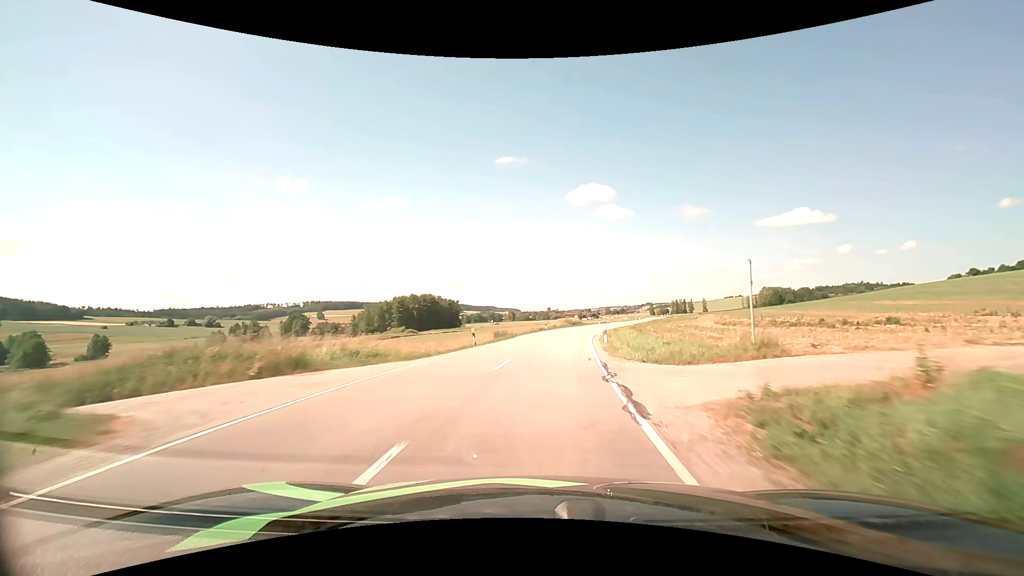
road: secondary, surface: asphalt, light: Day
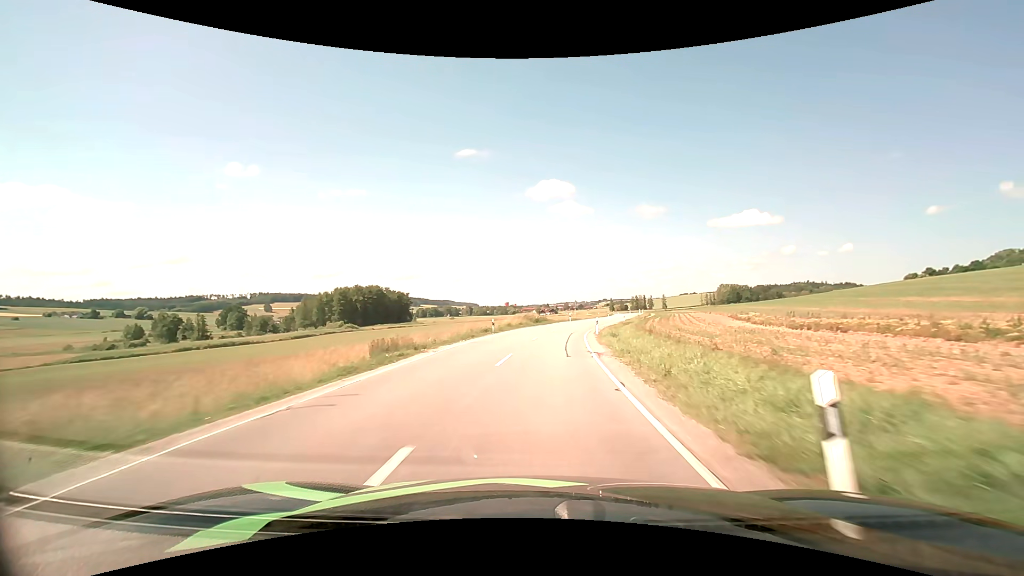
(+1.0, +23.4) m; +5°
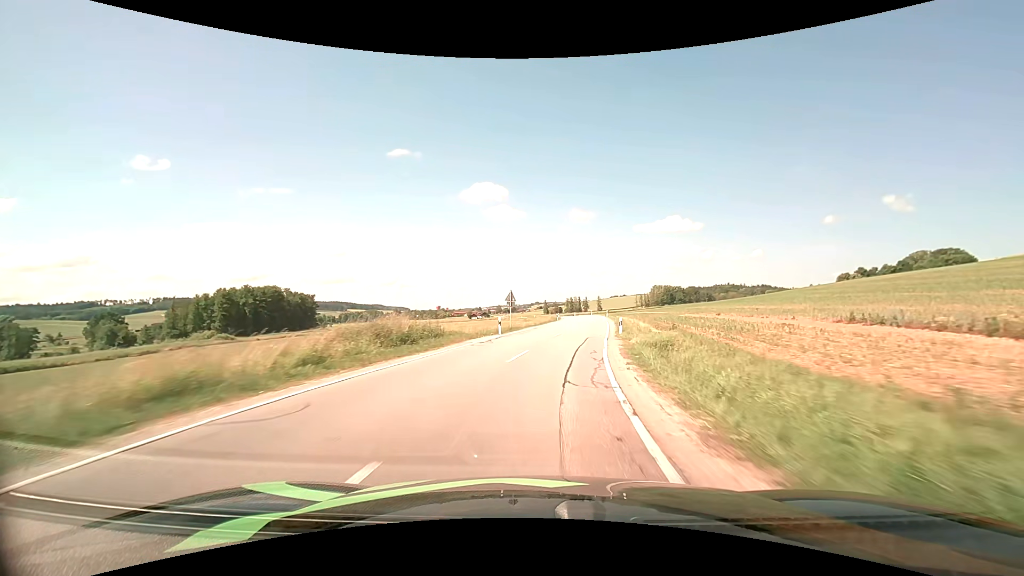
(+2.3, +35.9) m; +8°
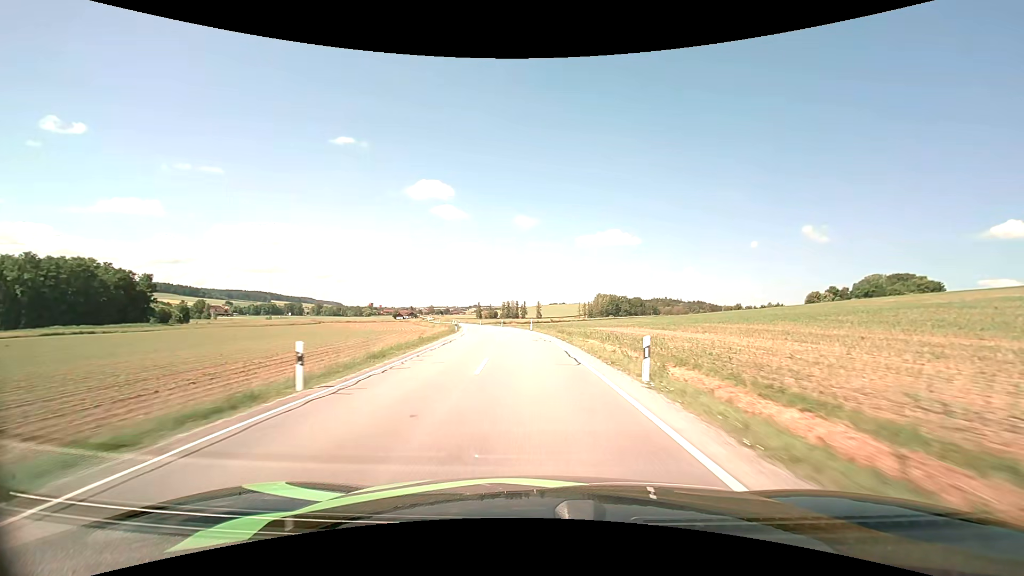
(+6.3, +61.6) m; +8°
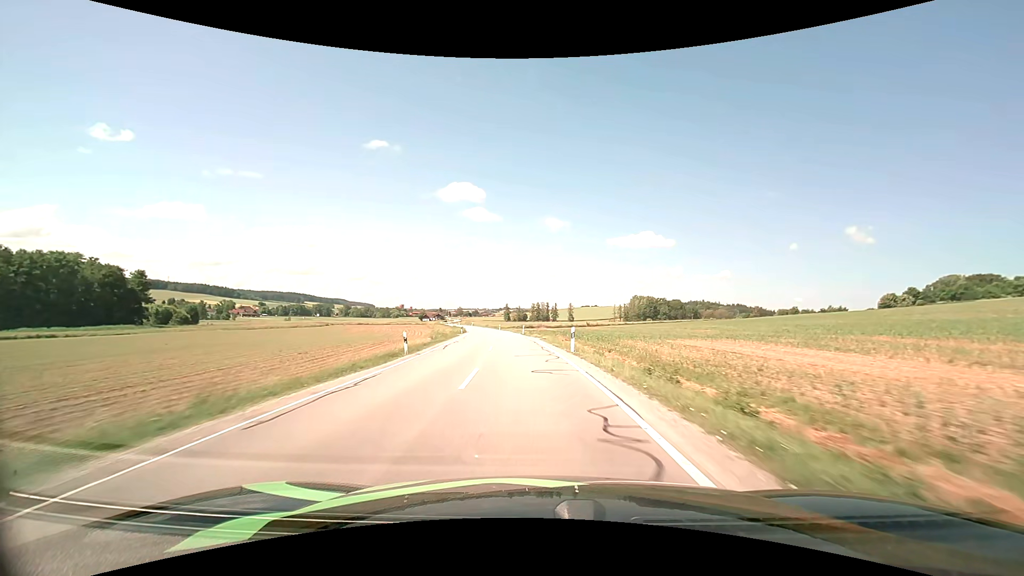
(-0.7, +25.6) m; -3°
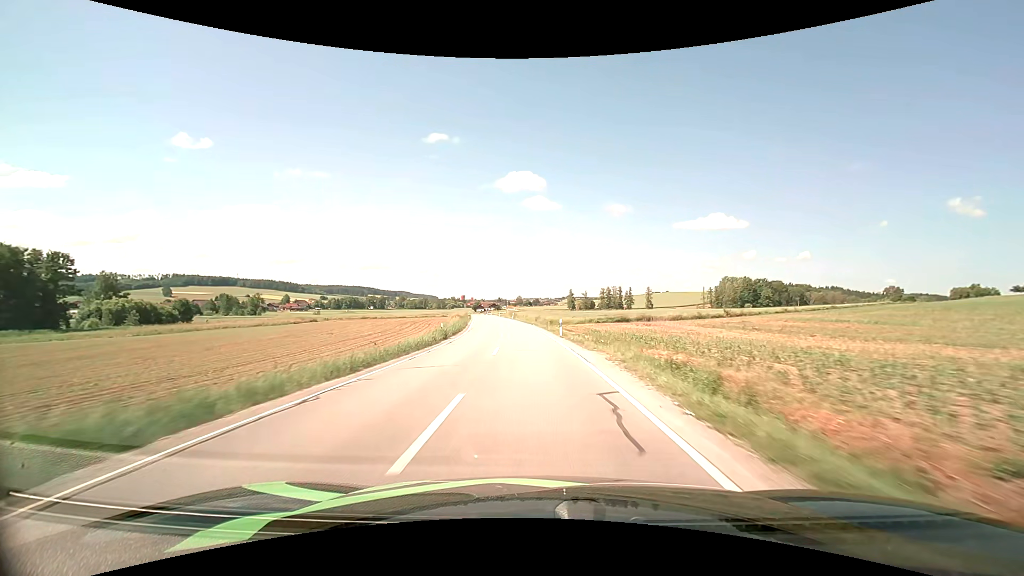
(-4.9, +64.5) m; -7°
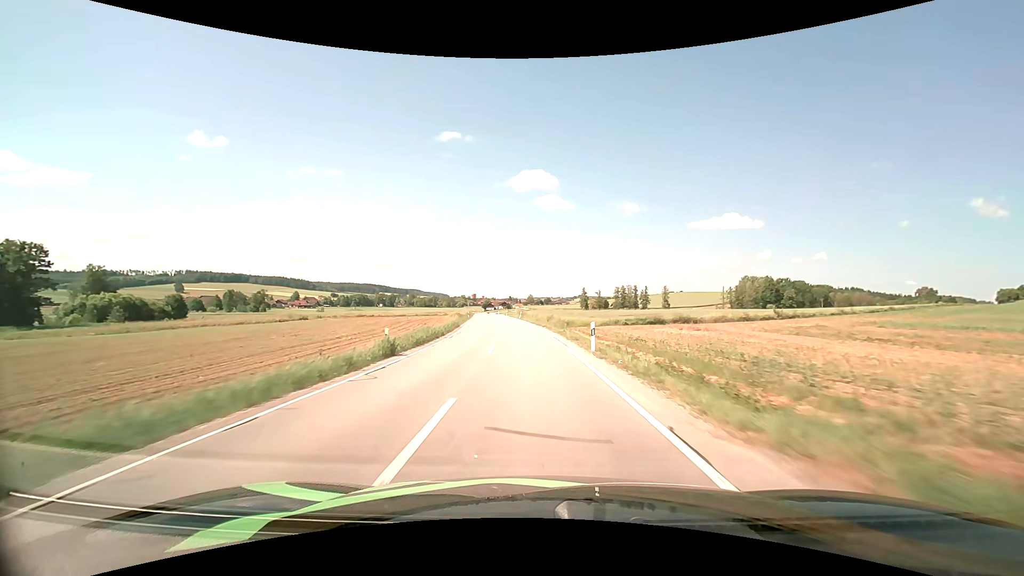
(-0.1, +12.6) m; -1°
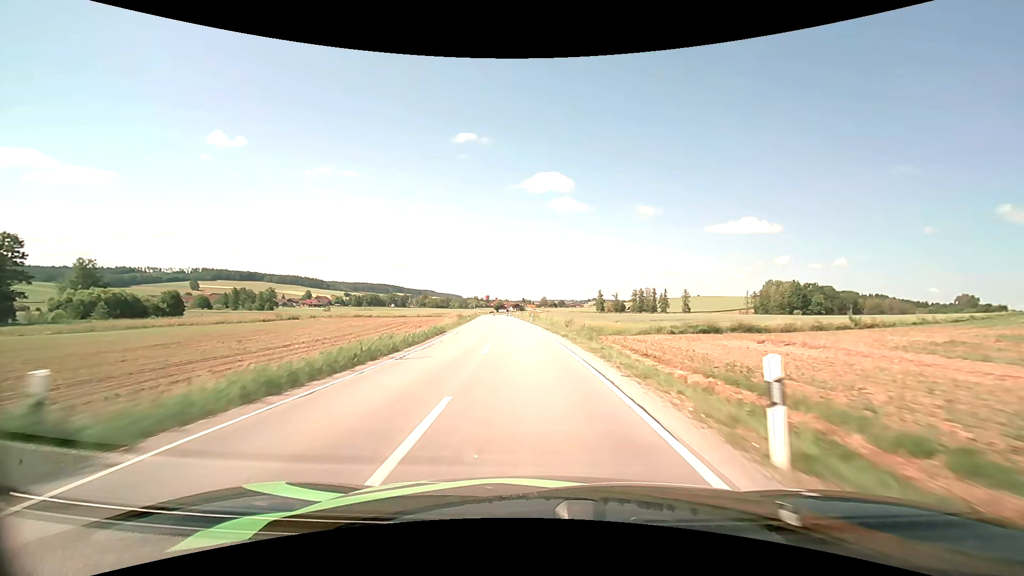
(-0.2, +12.4) m; -2°
(0, +10) (0, +20) (-1, +30) (-1, +40) (-2, +50) (-3, +60) (-4, +70) (-5, +80) (-6, +90) (-7, +100) m
